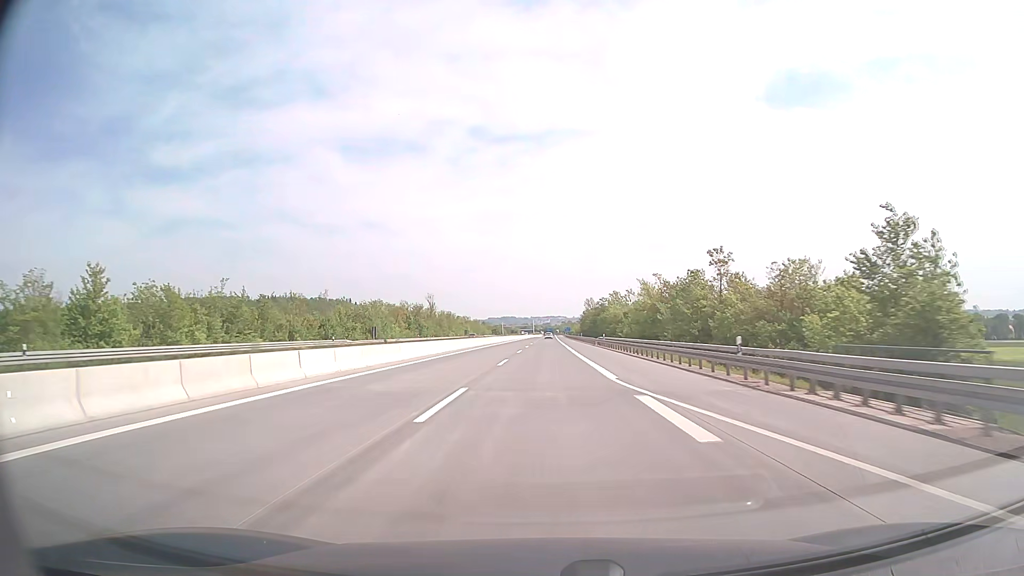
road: motorway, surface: concrete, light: Day
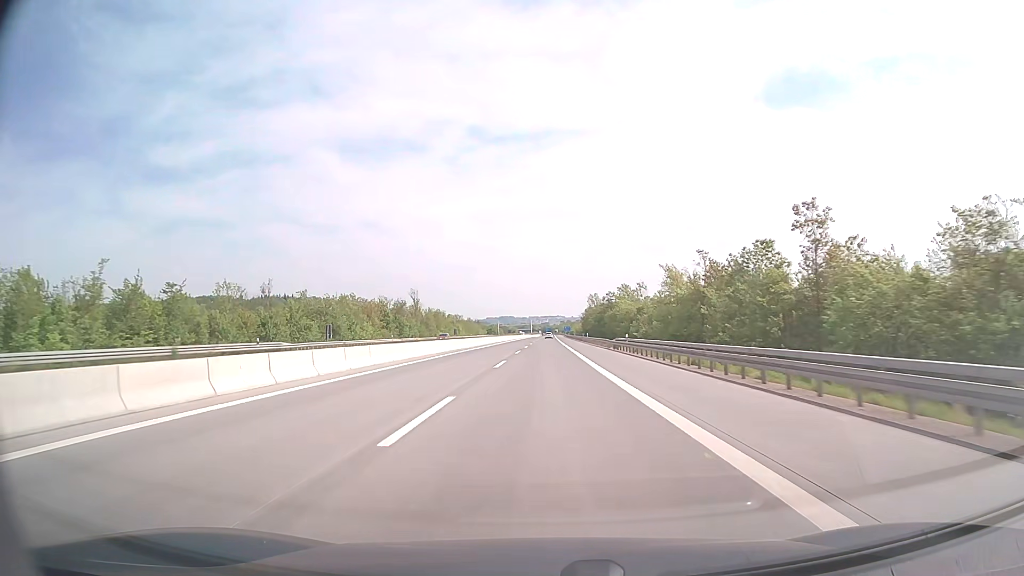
(0.0, +19.8) m; 0°
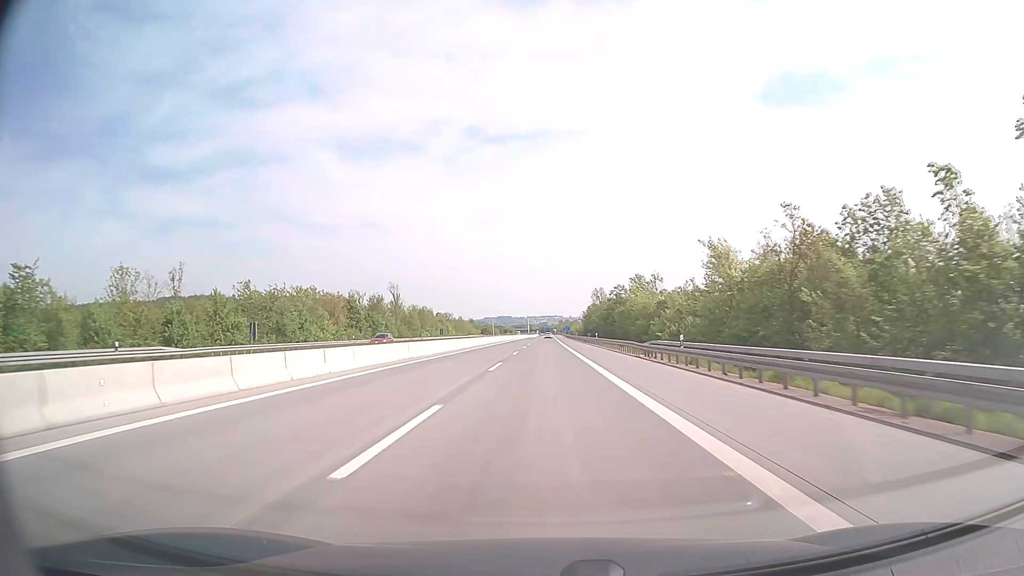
(0.0, +19.8) m; 0°
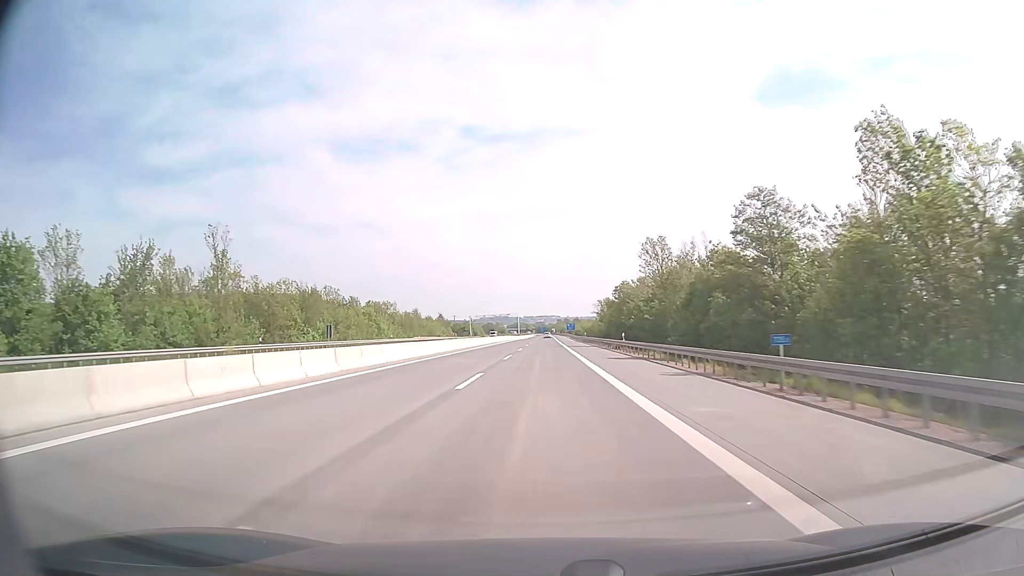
(+0.4, +79.2) m; 0°
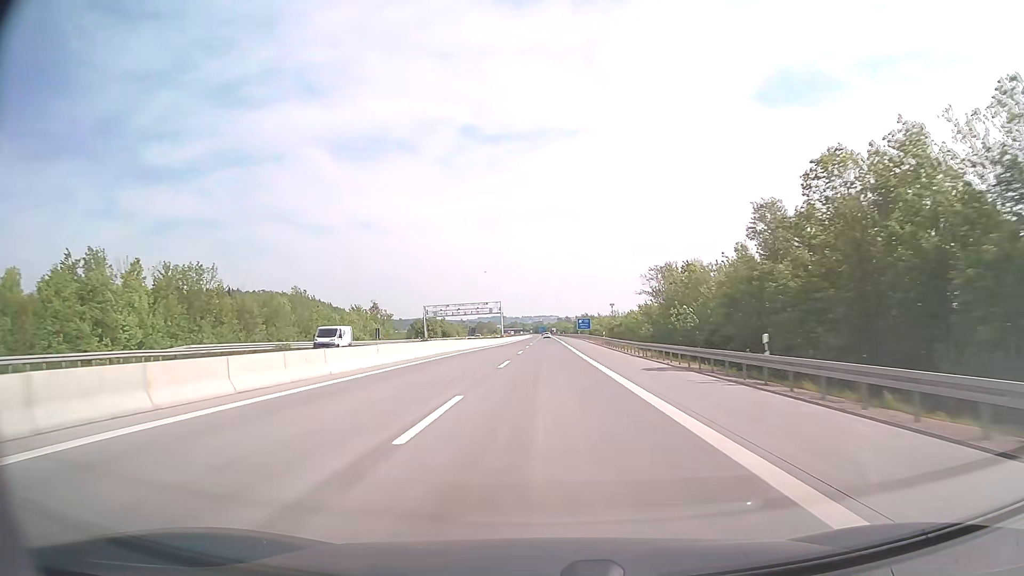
(-0.1, +79.2) m; 0°
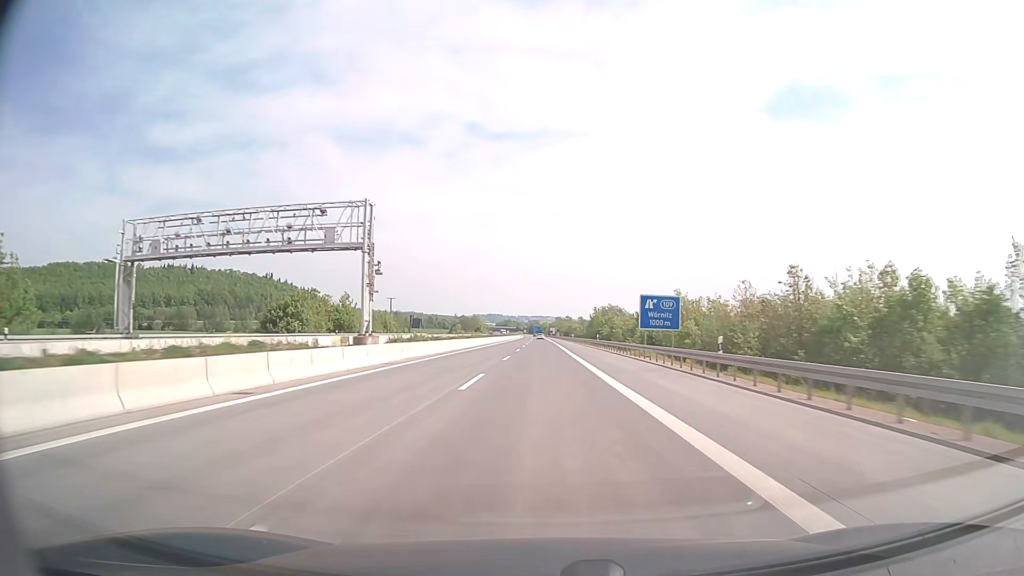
(+0.3, +99.0) m; 0°
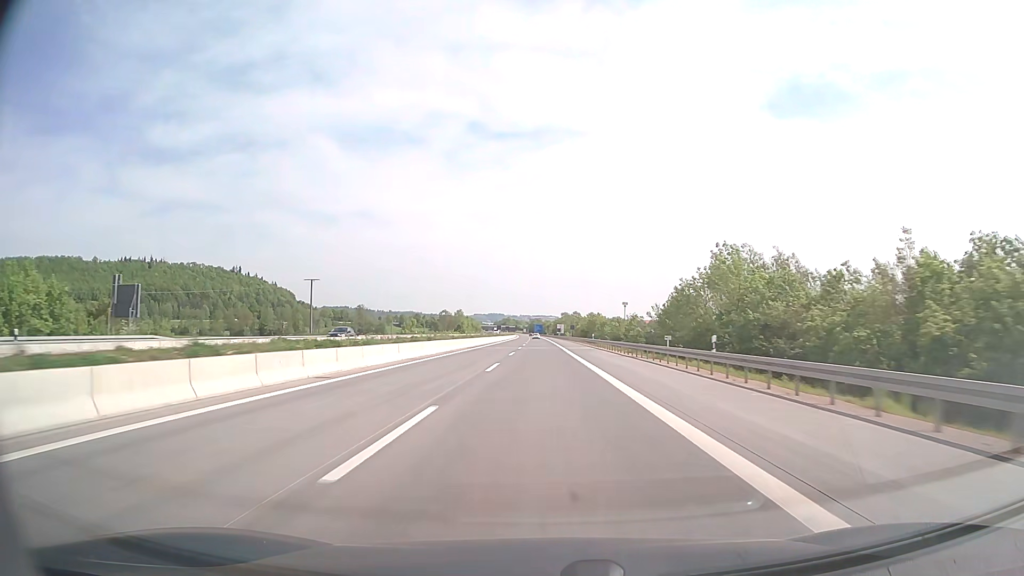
(-0.2, +99.1) m; 0°
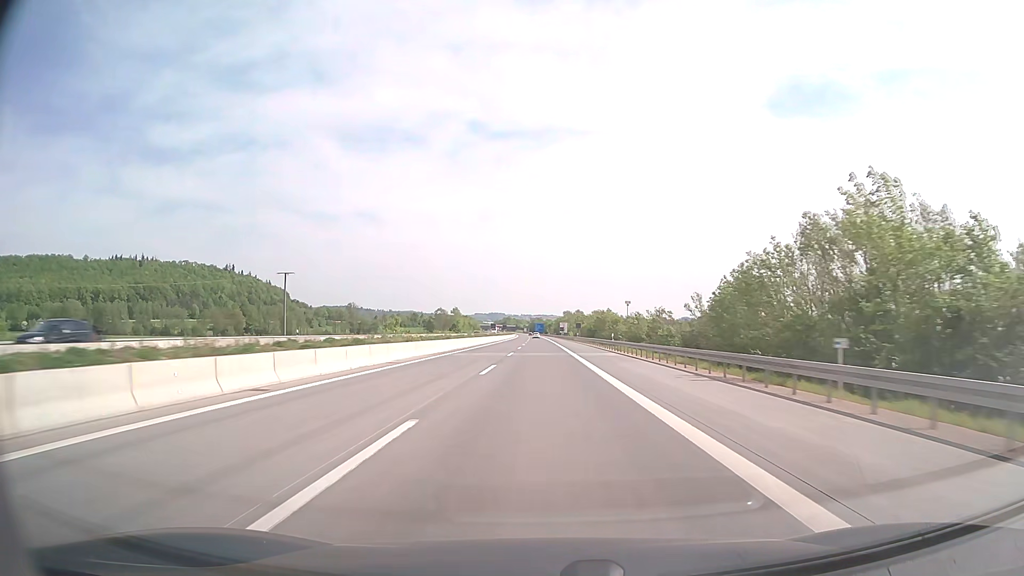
(0.0, +19.8) m; 0°
(0, +10) (0, +20) (0, +30) (0, +40) (0, +50) (0, +60) (0, +70) (0, +80) (0, +90) (0, +100) m
